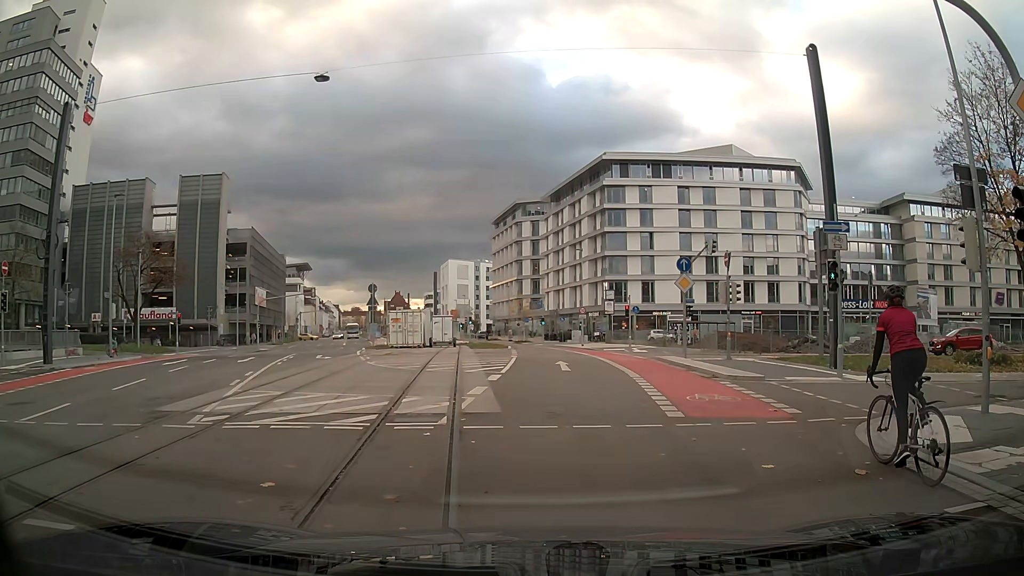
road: secondary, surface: asphalt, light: Day
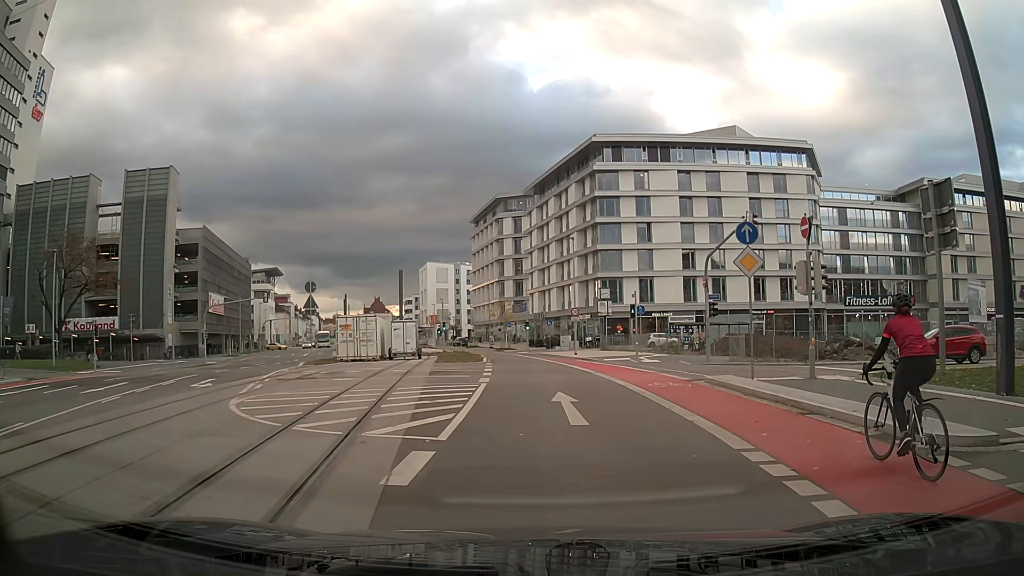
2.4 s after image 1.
(+0.4, +10.1) m; +2°
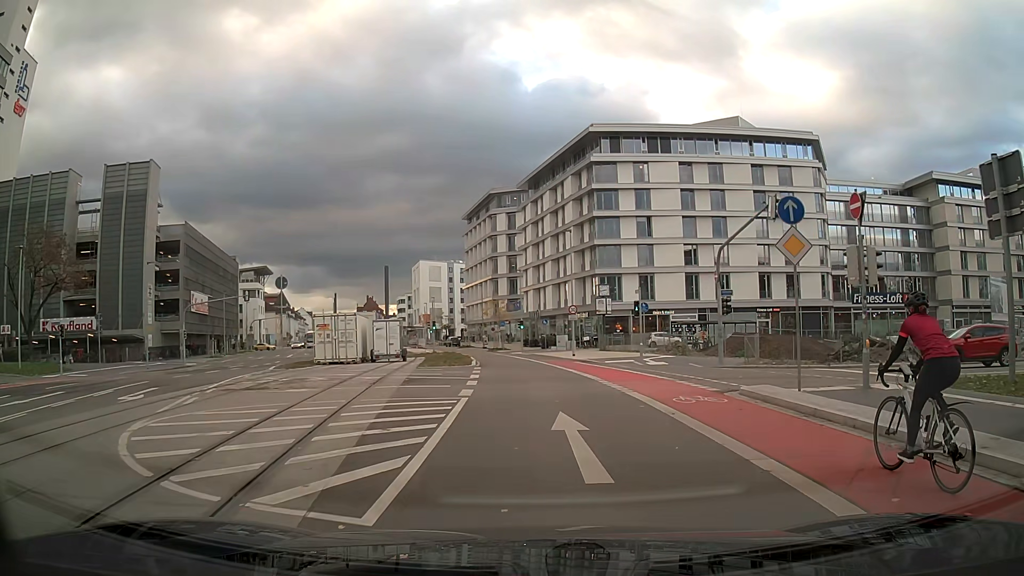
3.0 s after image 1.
(0.0, +3.5) m; +1°
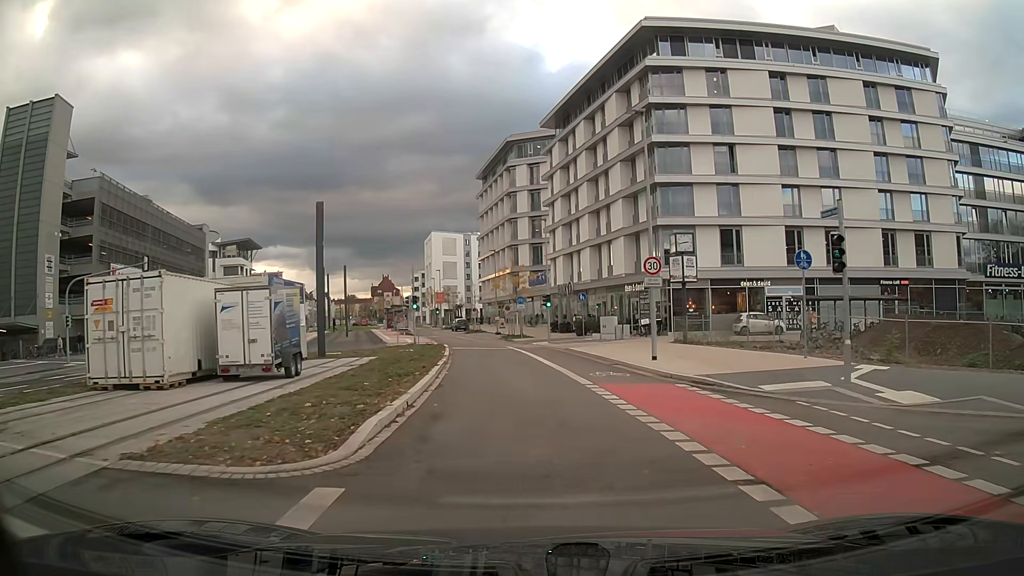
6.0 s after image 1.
(+0.1, +22.3) m; -1°
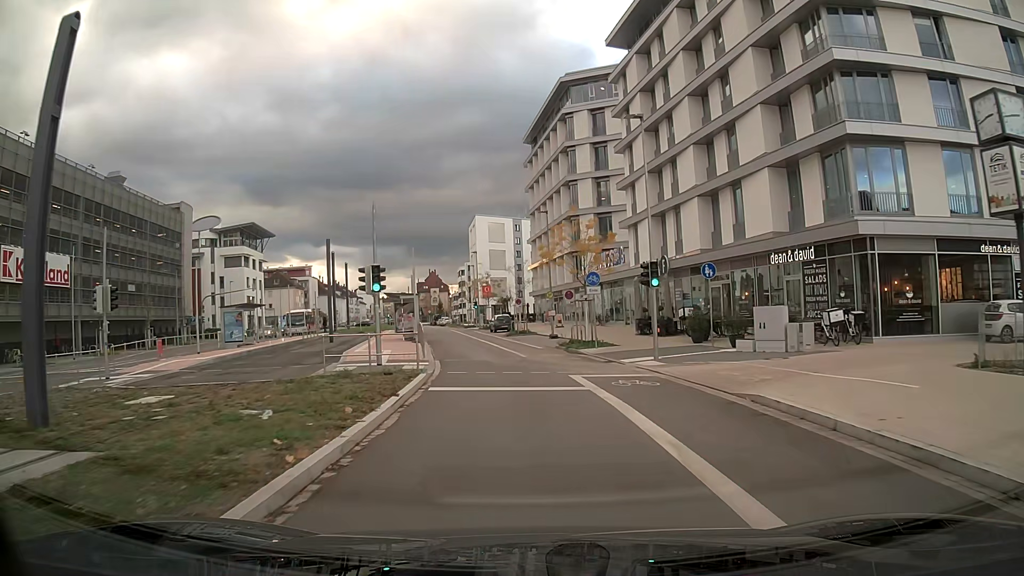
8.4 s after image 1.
(-0.9, +22.4) m; -5°
